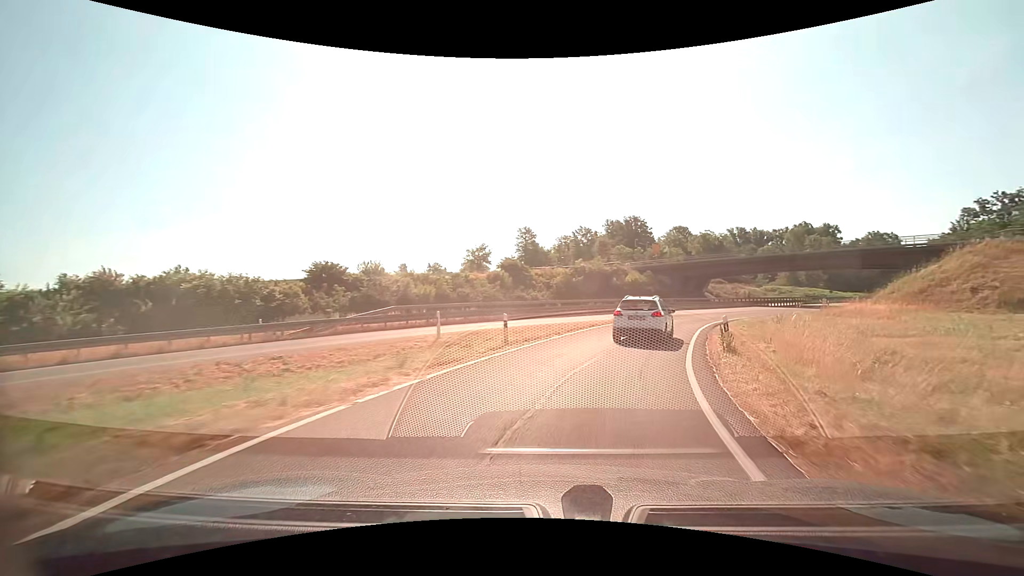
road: trunk_link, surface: asphalt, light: Day
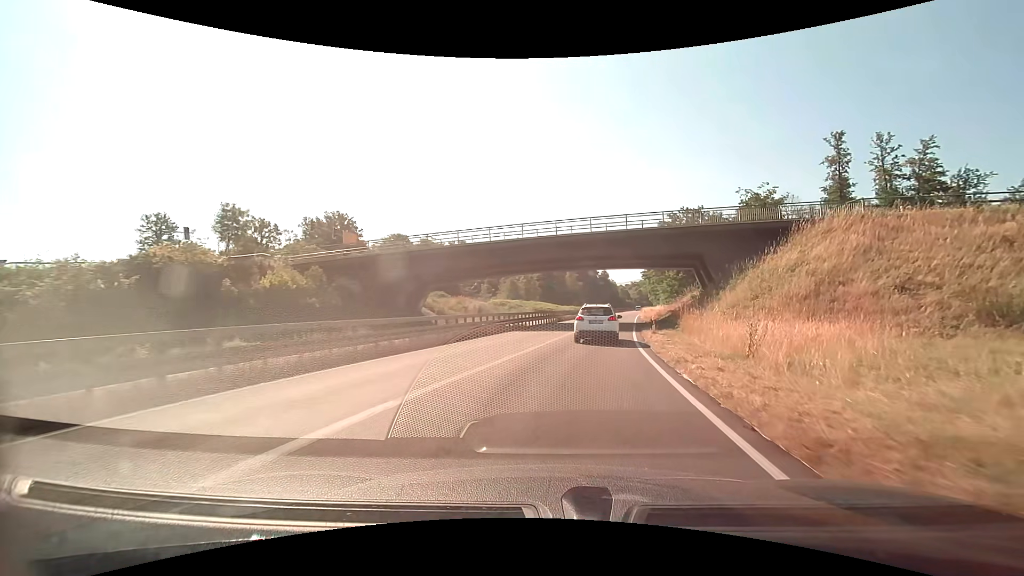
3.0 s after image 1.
(+10.9, +35.9) m; +31°
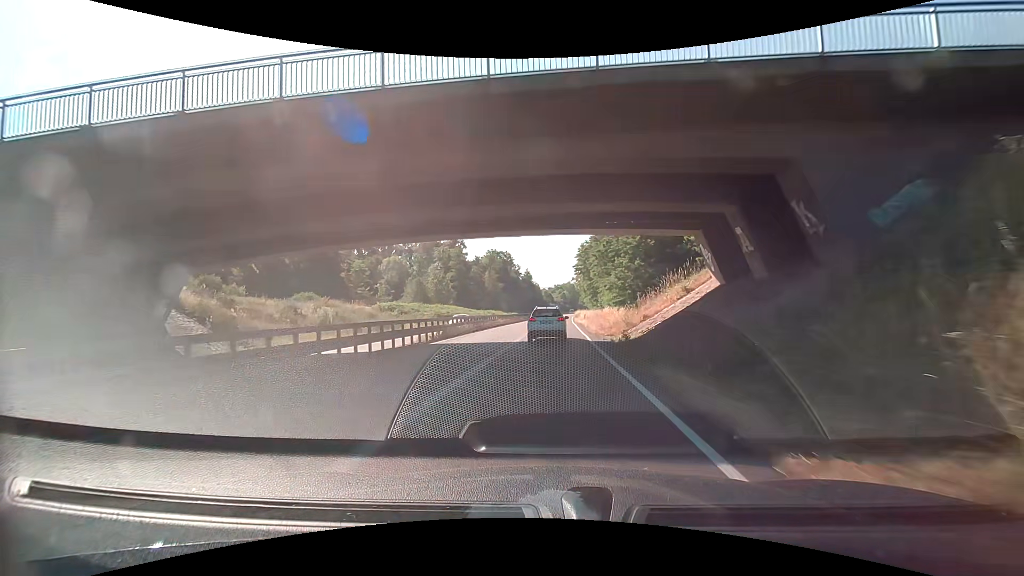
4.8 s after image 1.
(+2.6, +25.4) m; +8°
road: trunk
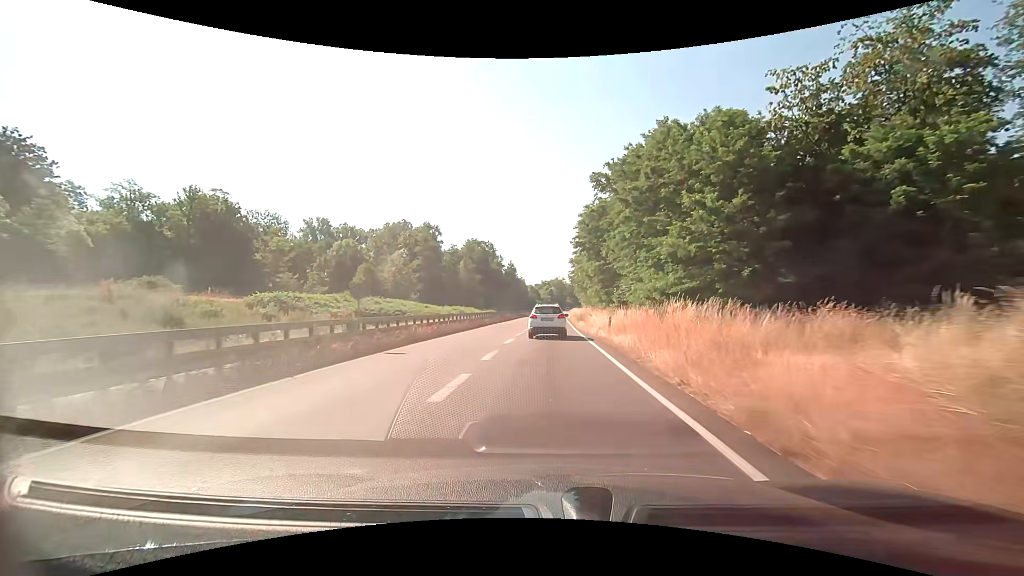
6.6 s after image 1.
(+0.3, +28.9) m; +1°
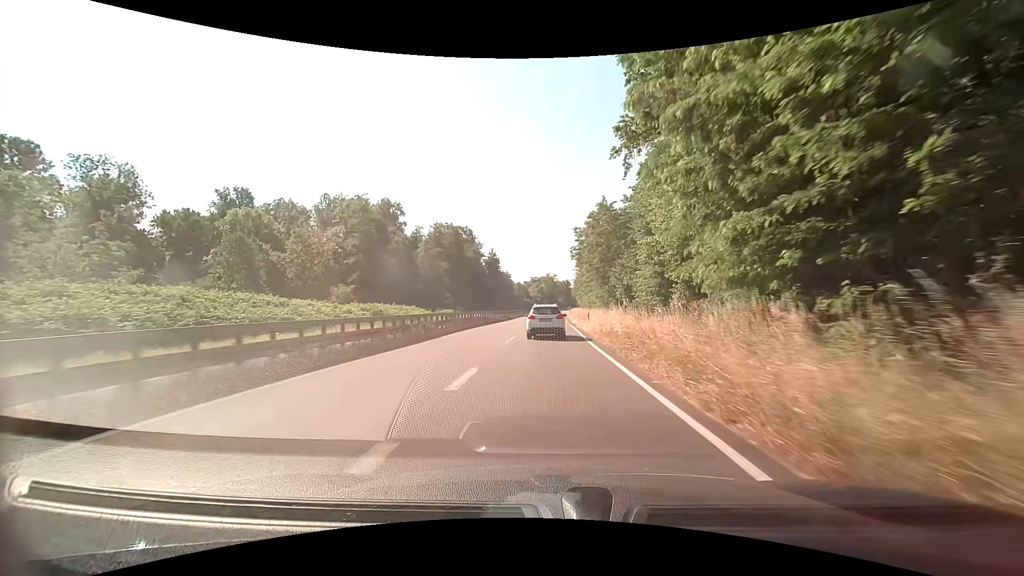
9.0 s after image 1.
(+0.7, +41.2) m; +1°
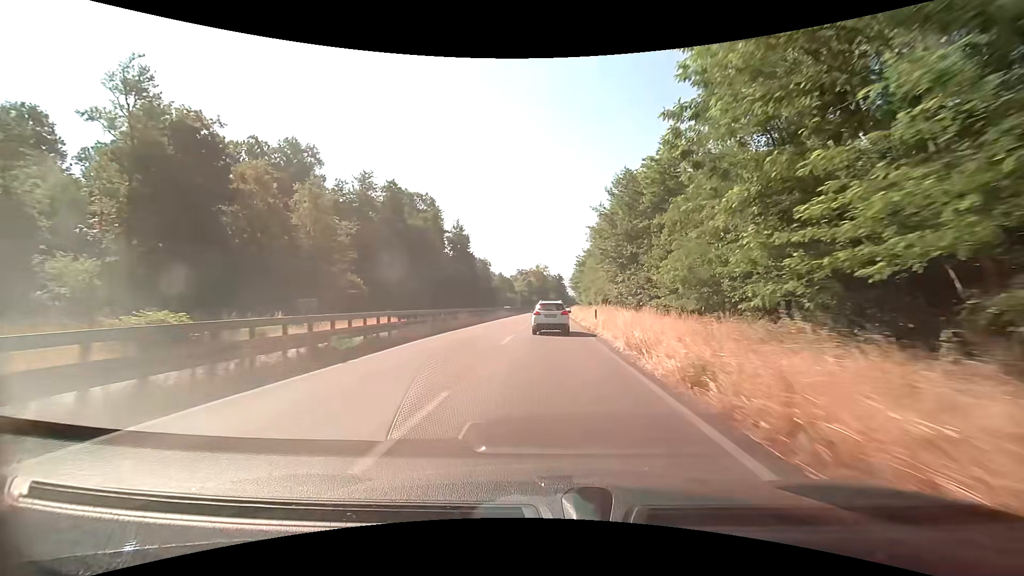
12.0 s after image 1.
(+0.7, +53.3) m; +1°
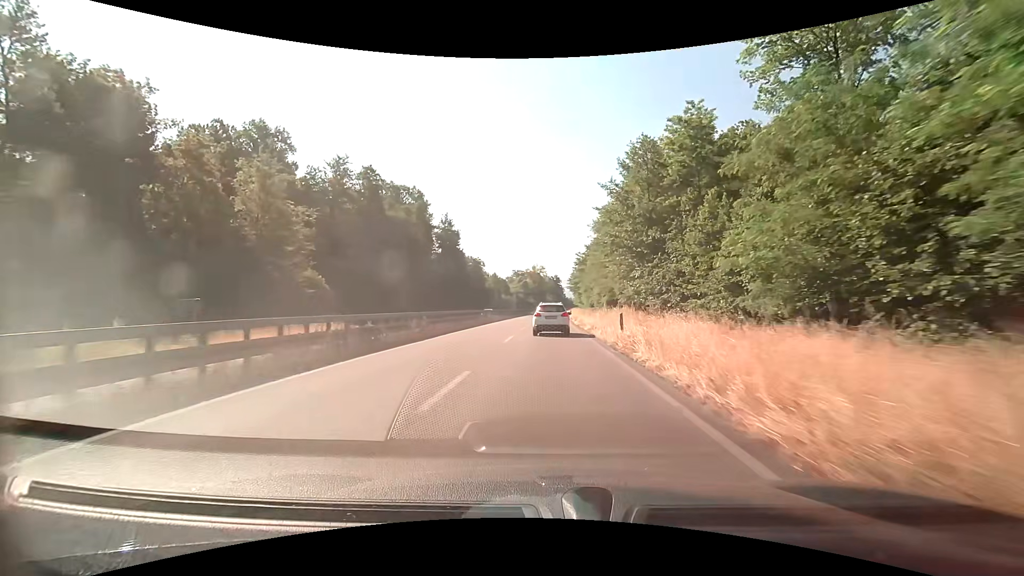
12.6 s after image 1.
(0.0, +10.9) m; 0°
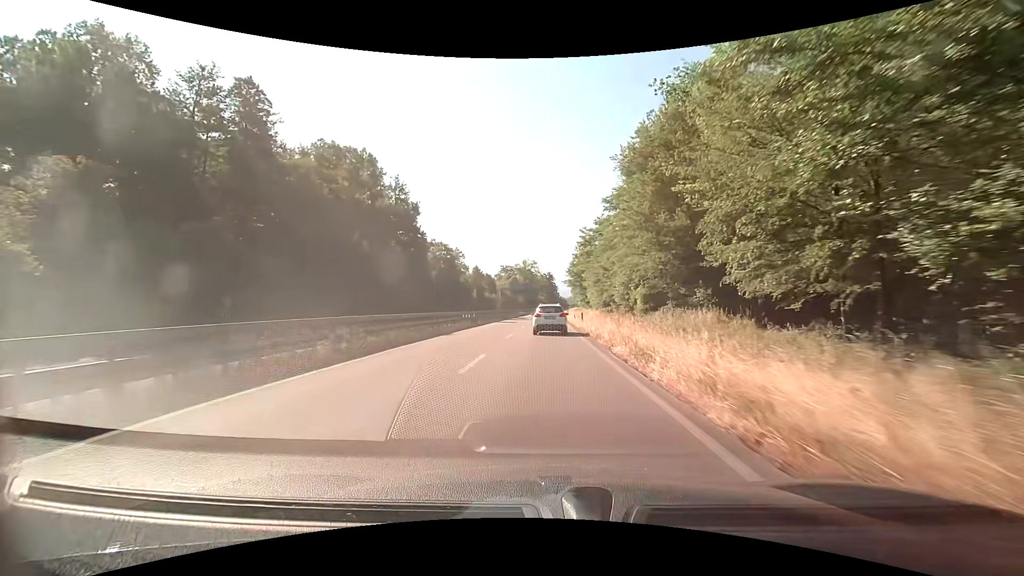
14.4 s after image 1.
(+0.3, +32.6) m; +1°
(0, +10) (0, +20) (0, +30) (0, +40) (0, +50) (0, +60) (+1, +70) (+1, +80) (+1, +90) (+2, +100) m
